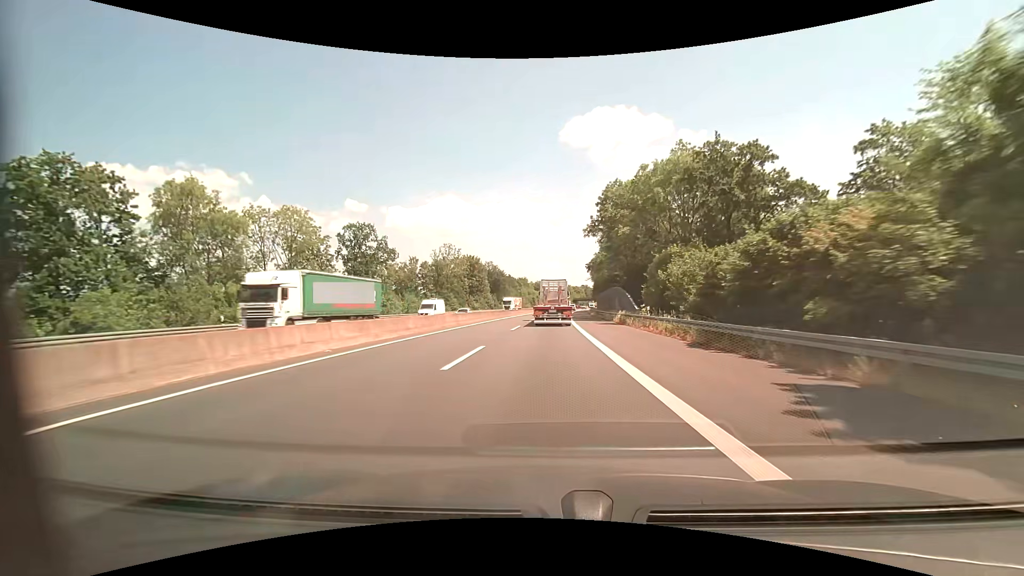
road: motorway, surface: asphalt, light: Day
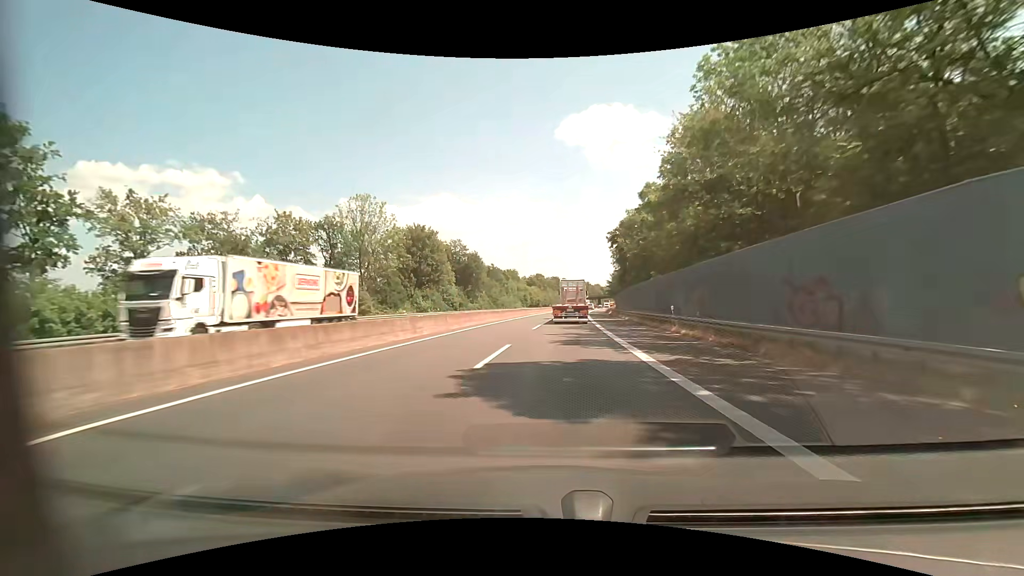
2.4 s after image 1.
(+0.7, +53.6) m; +1°
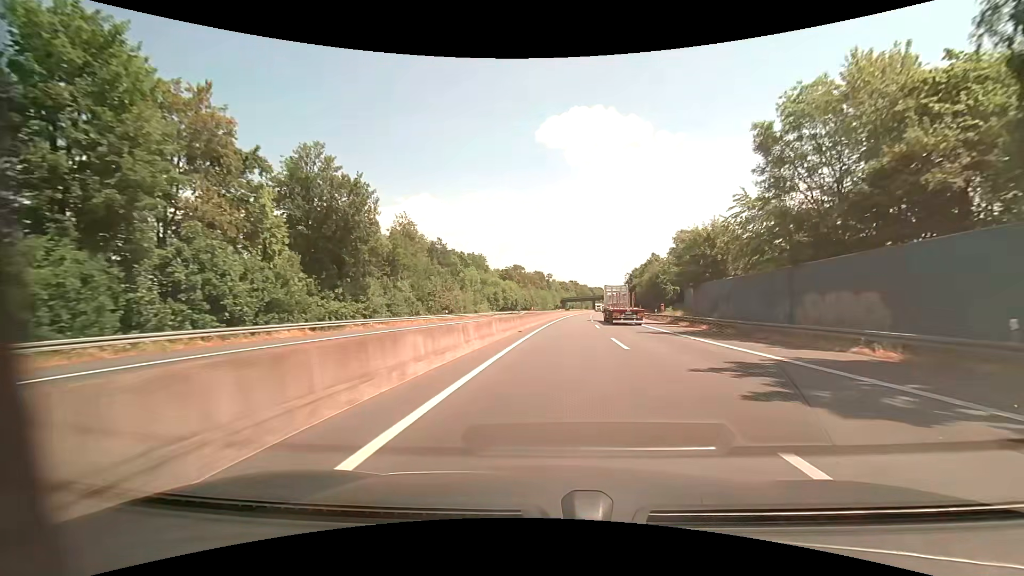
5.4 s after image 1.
(-0.6, +66.2) m; +2°
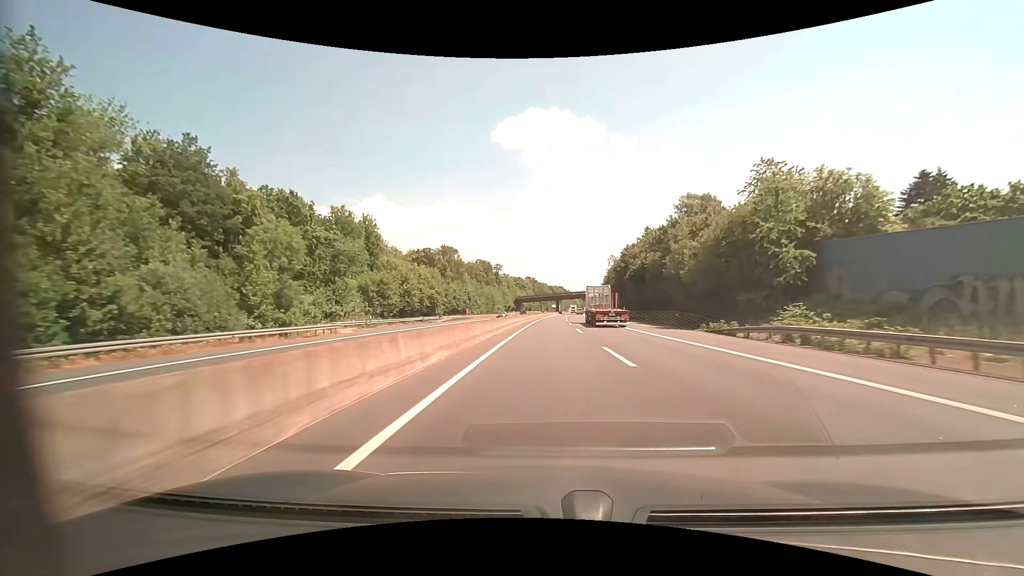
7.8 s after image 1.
(+3.5, +59.4) m; +5°
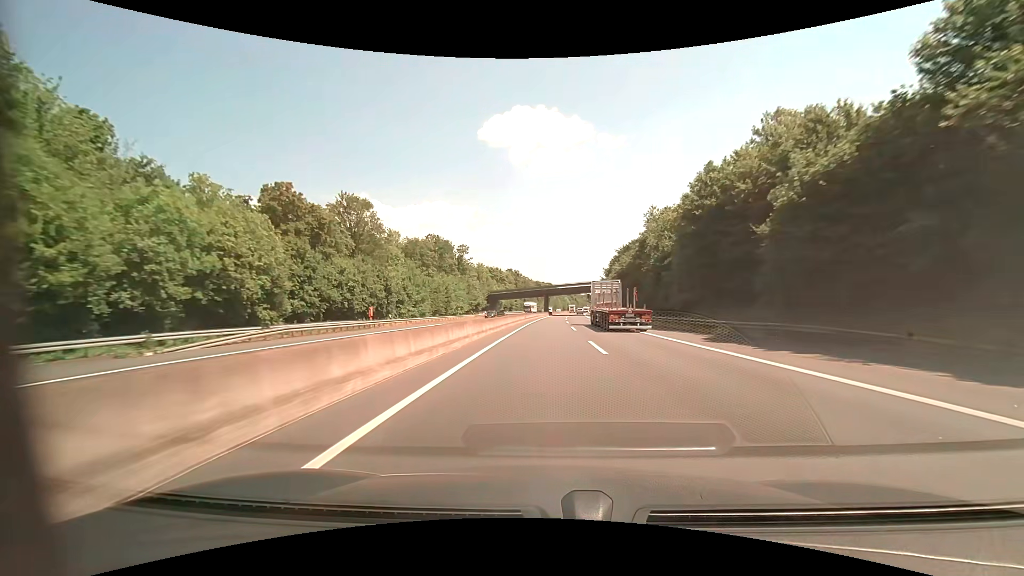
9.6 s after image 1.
(+0.5, +51.5) m; +1°
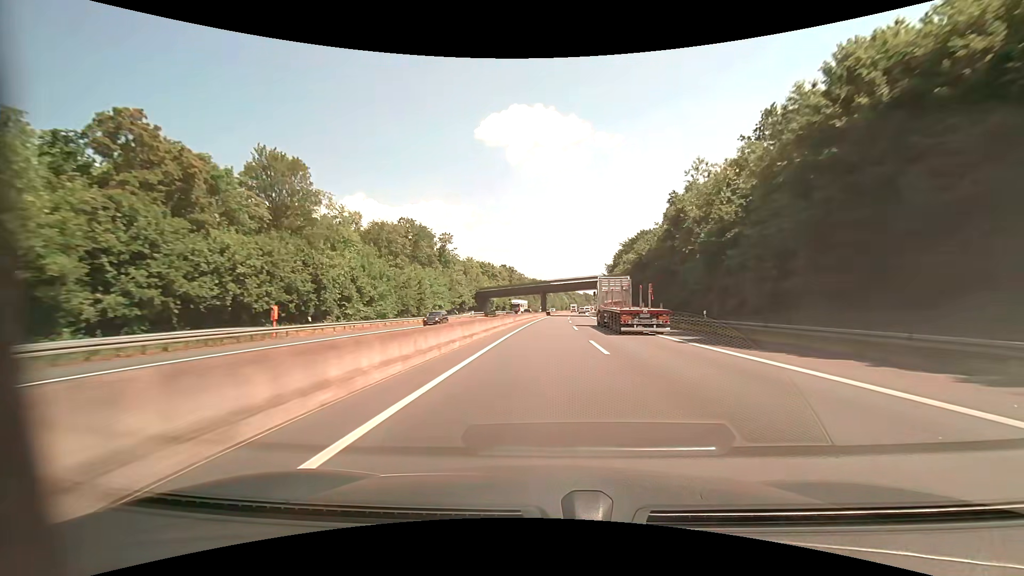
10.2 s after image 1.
(0.0, +18.2) m; 0°
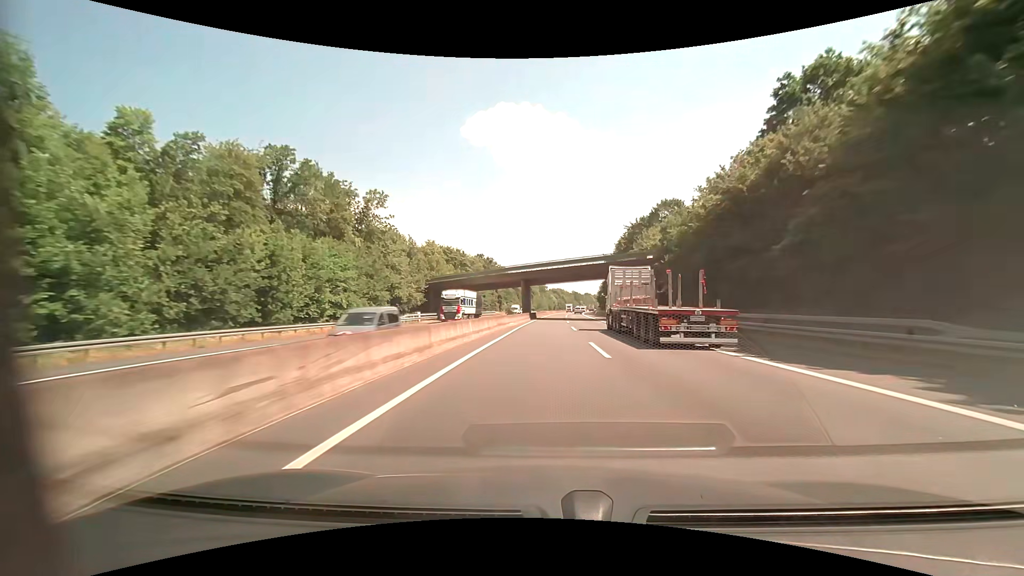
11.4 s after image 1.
(+0.5, +37.8) m; +1°
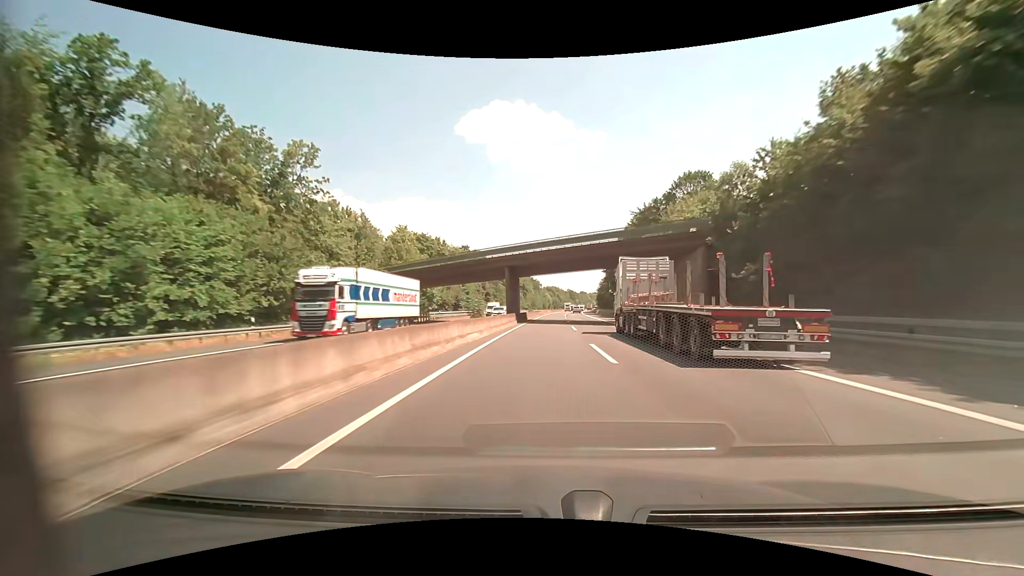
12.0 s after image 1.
(+0.1, +19.5) m; +1°
(0, +10) (0, +20) (0, +30) (+1, +40) (+1, +50) (+1, +60) (+1, +70) (+2, +80) (+2, +90) (+2, +100) m
